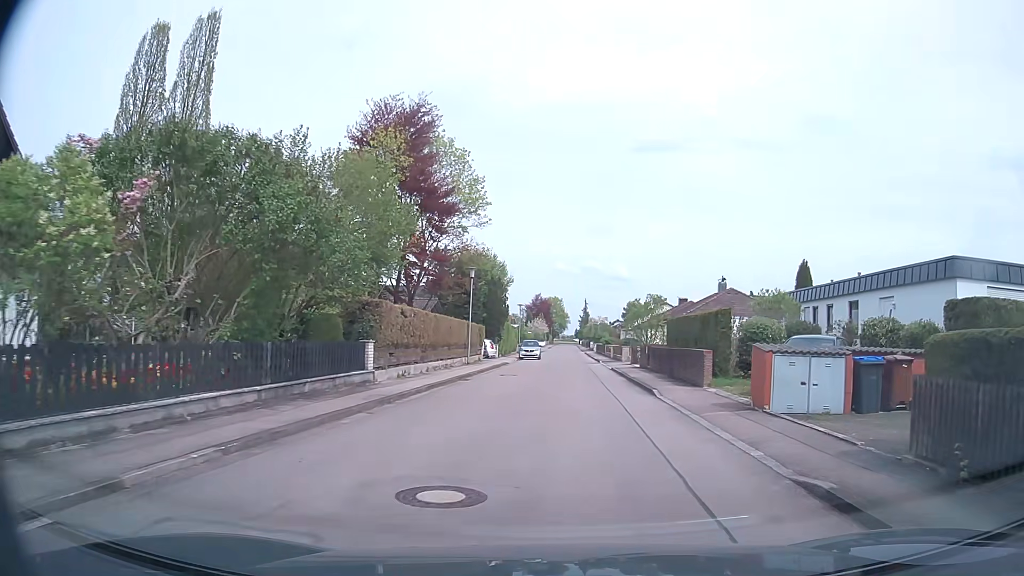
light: Day
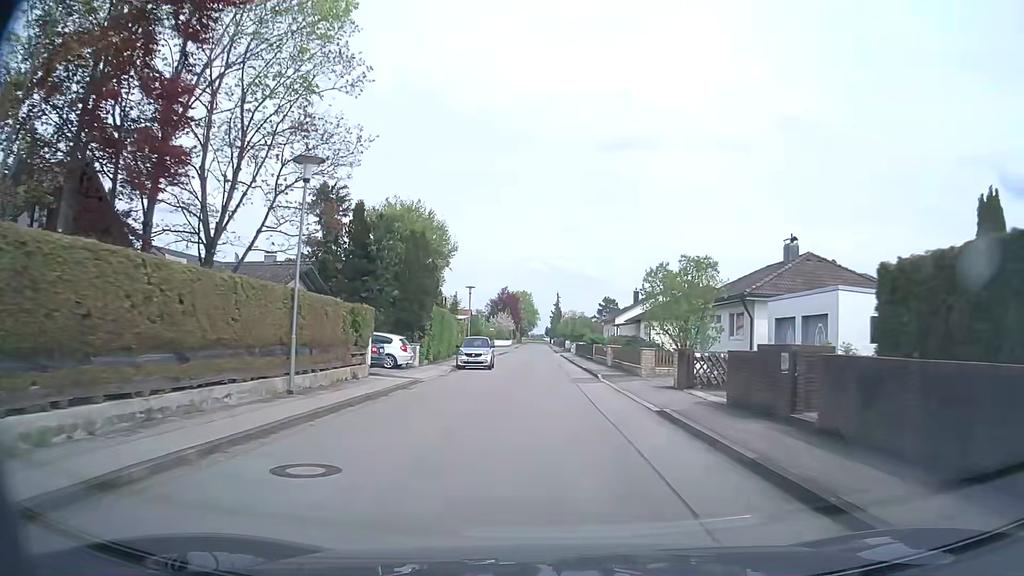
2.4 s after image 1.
(+0.8, +22.4) m; +3°
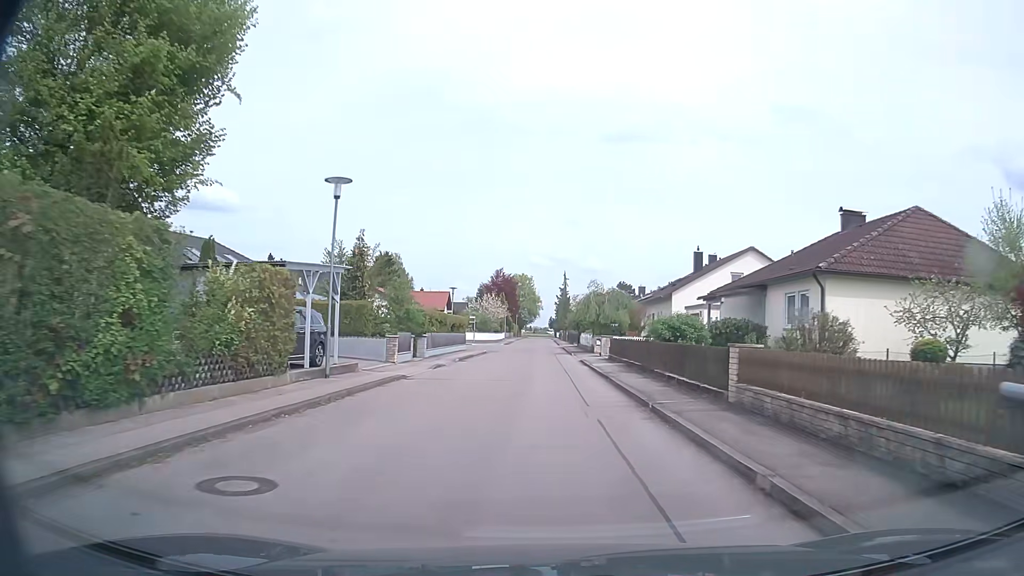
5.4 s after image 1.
(-0.2, +33.3) m; -1°
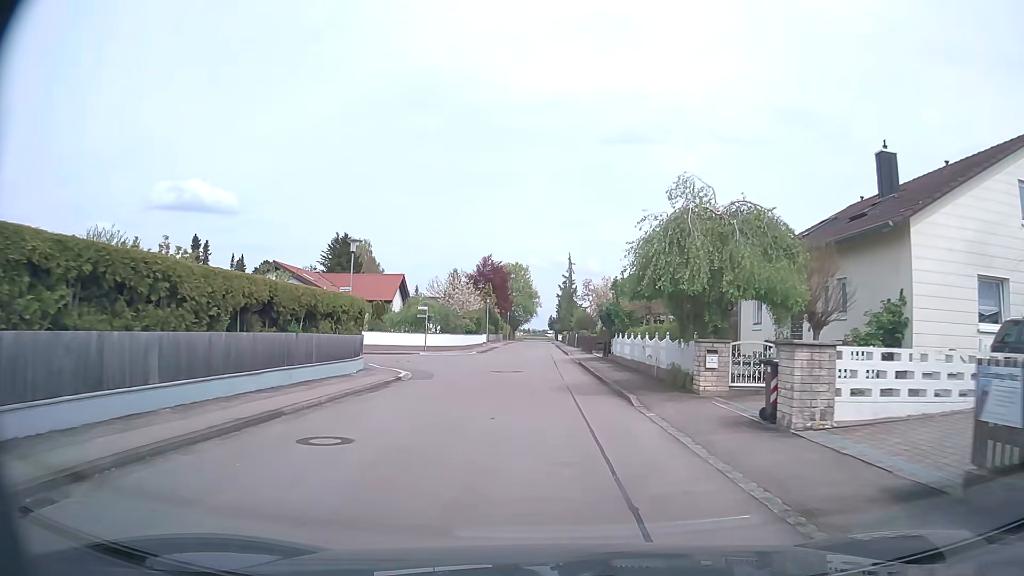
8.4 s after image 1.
(+0.2, +30.2) m; 0°
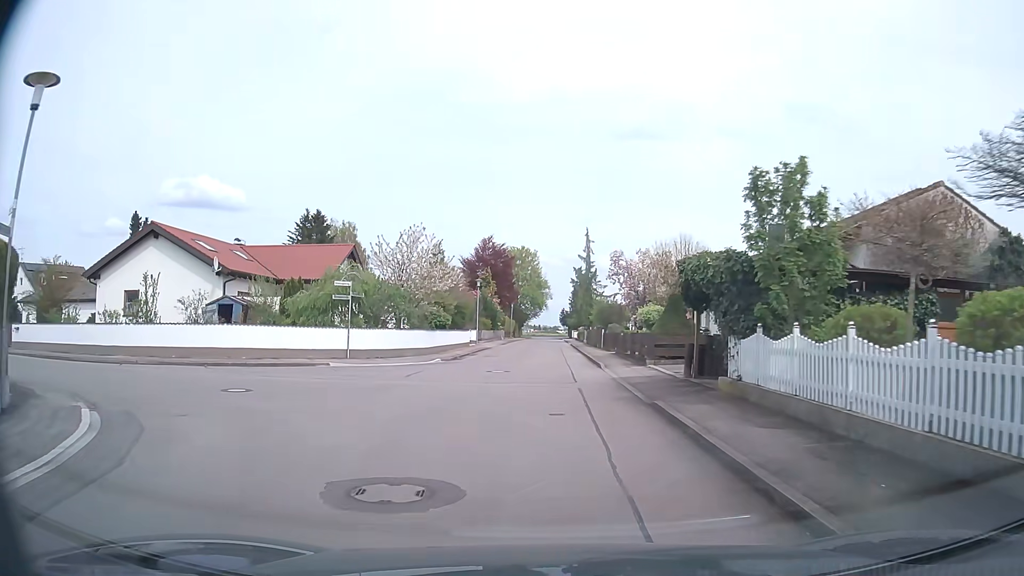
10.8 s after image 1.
(+0.1, +19.6) m; -1°
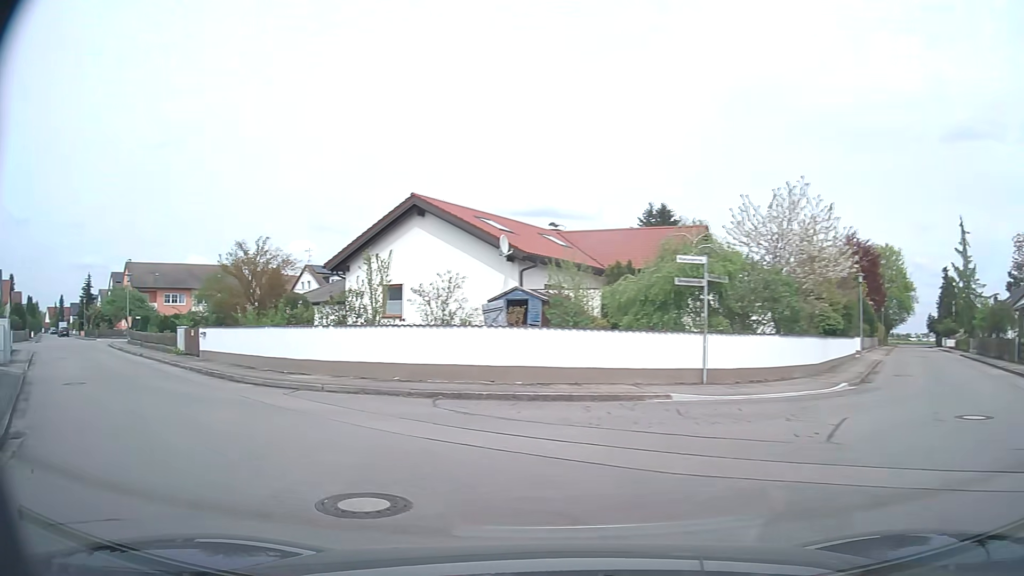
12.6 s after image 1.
(-1.9, +10.2) m; -29°
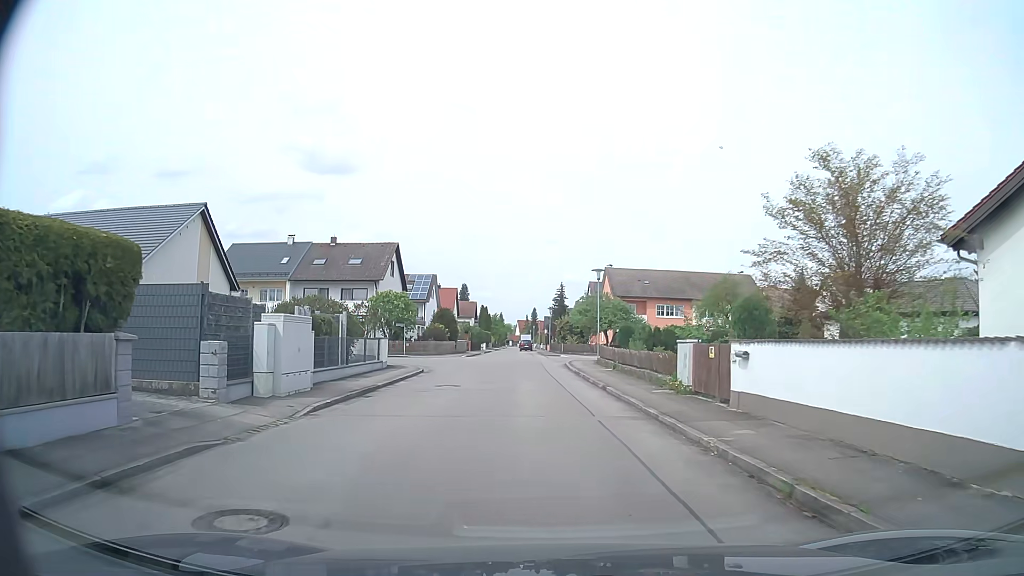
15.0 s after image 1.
(-6.6, +12.7) m; -44°
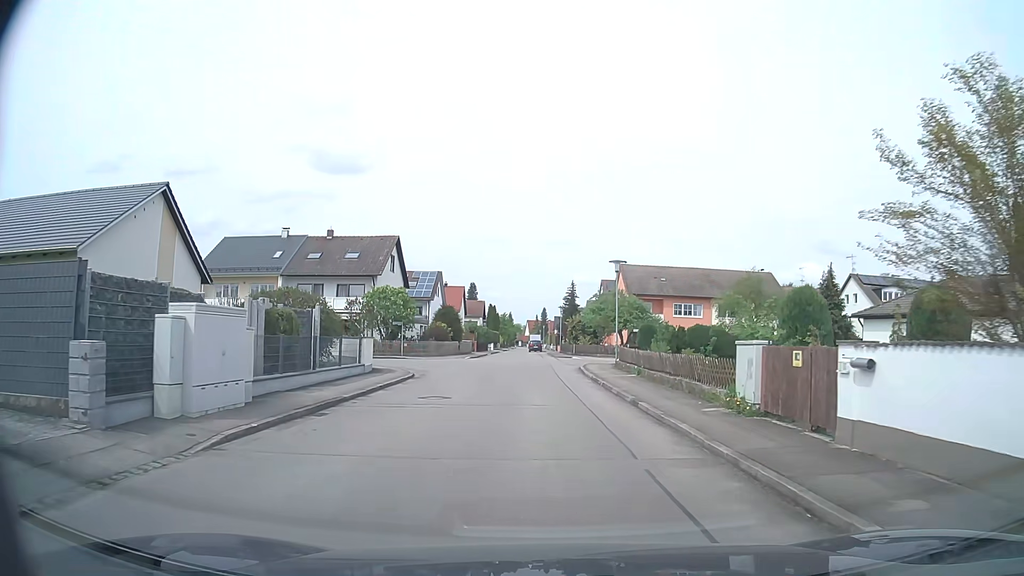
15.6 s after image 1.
(0.0, +4.3) m; -1°
(0, +10) (0, +20) (-1, +30) (-1, +40) (-2, +50) (-3, +60) (-3, +70) (-4, +80) (-4, +90) (-5, +100) m
